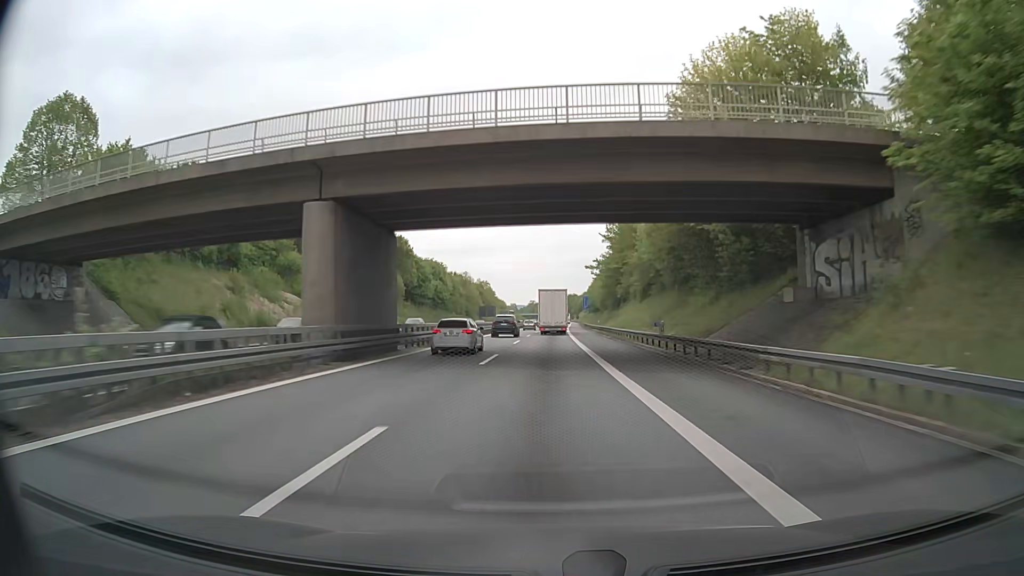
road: motorway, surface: asphalt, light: Day
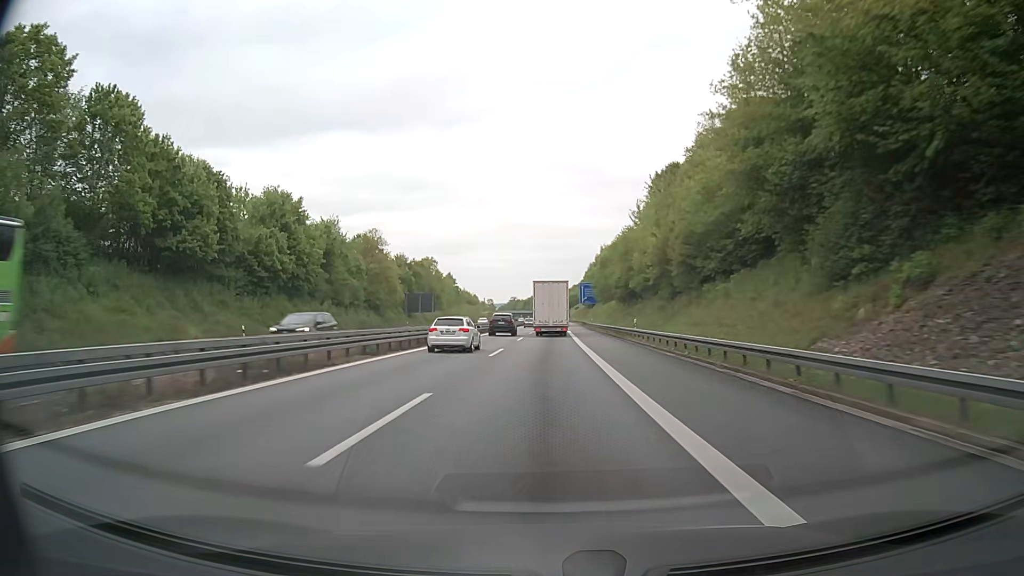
(+0.8, +86.3) m; +1°
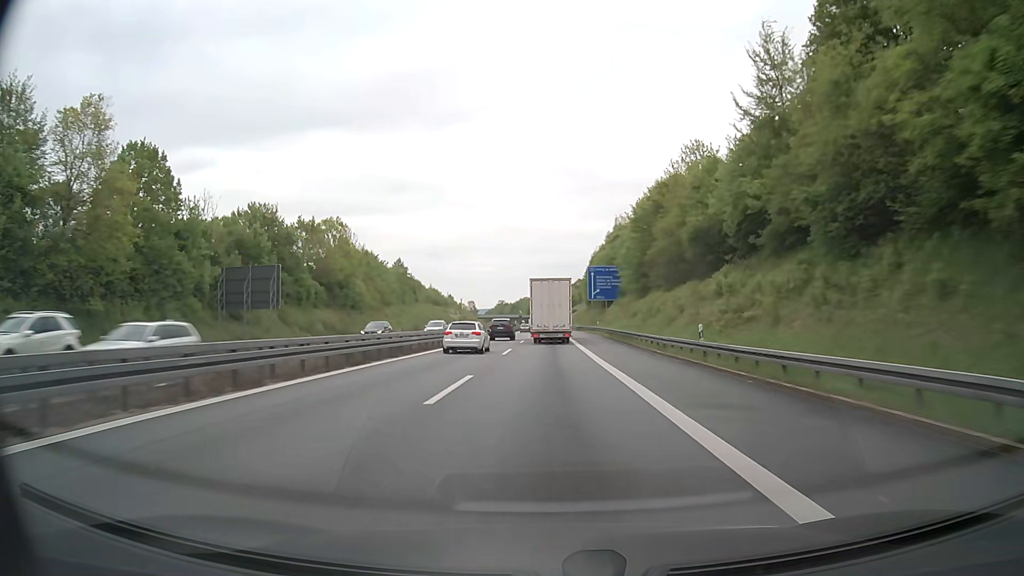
(+0.3, +67.5) m; +1°
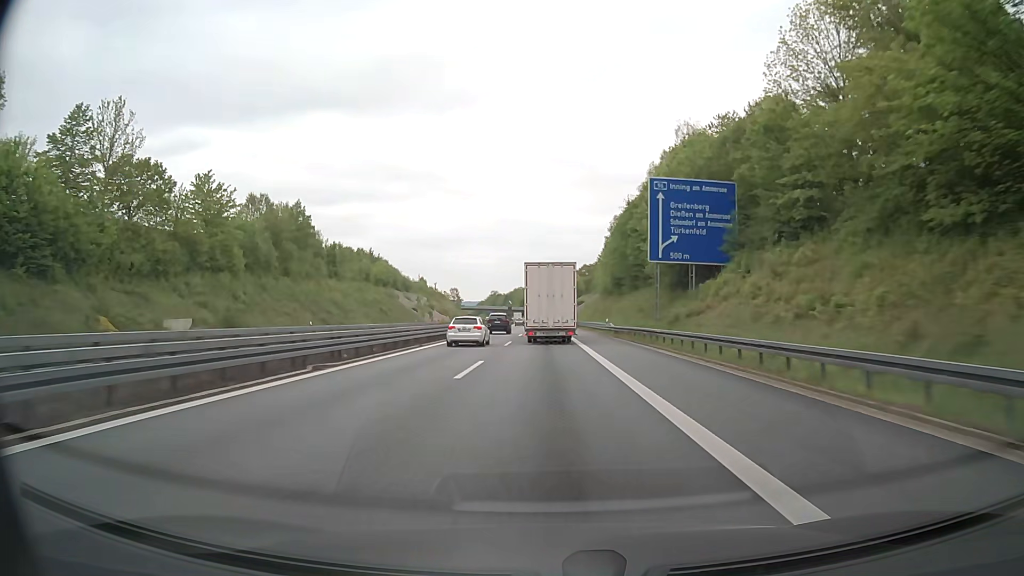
(+0.1, +68.2) m; 0°
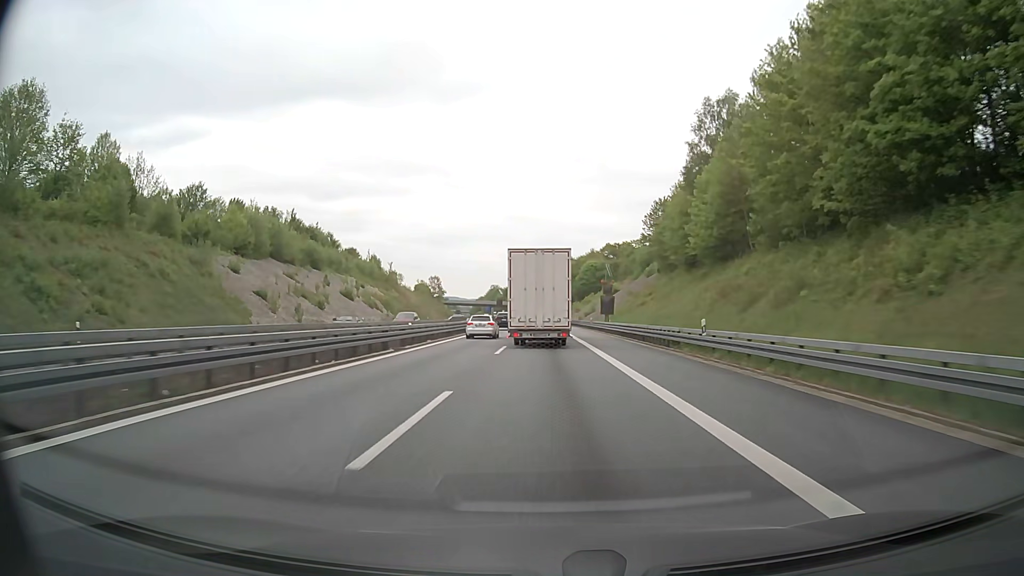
(-0.8, +81.1) m; -1°
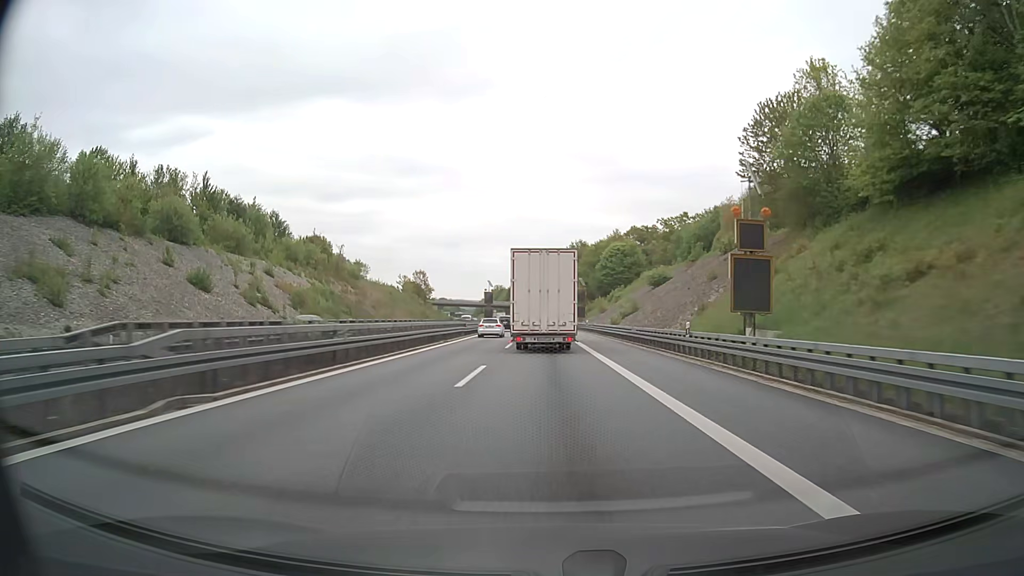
(-0.2, +46.6) m; -1°
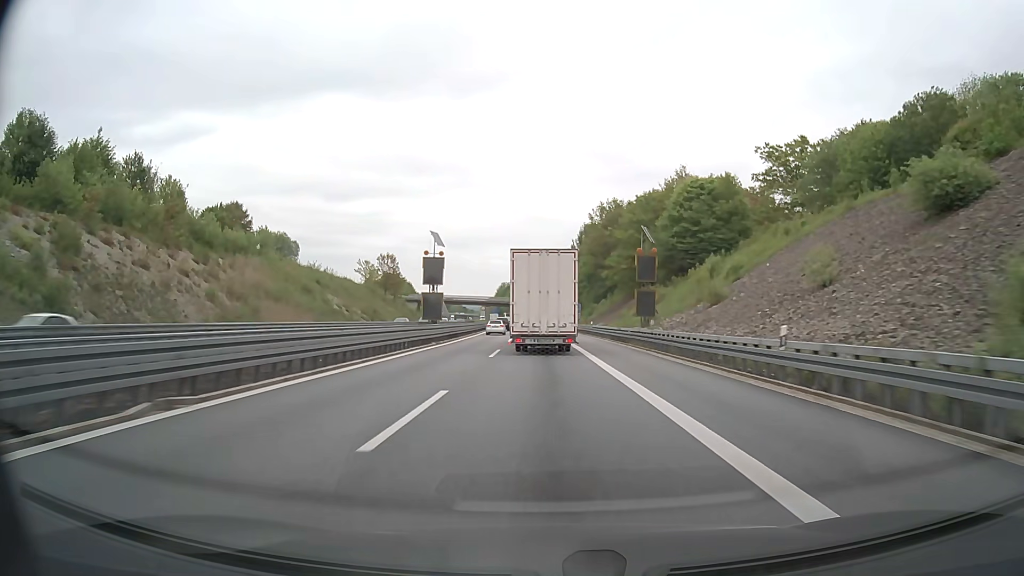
(-0.4, +60.8) m; -1°
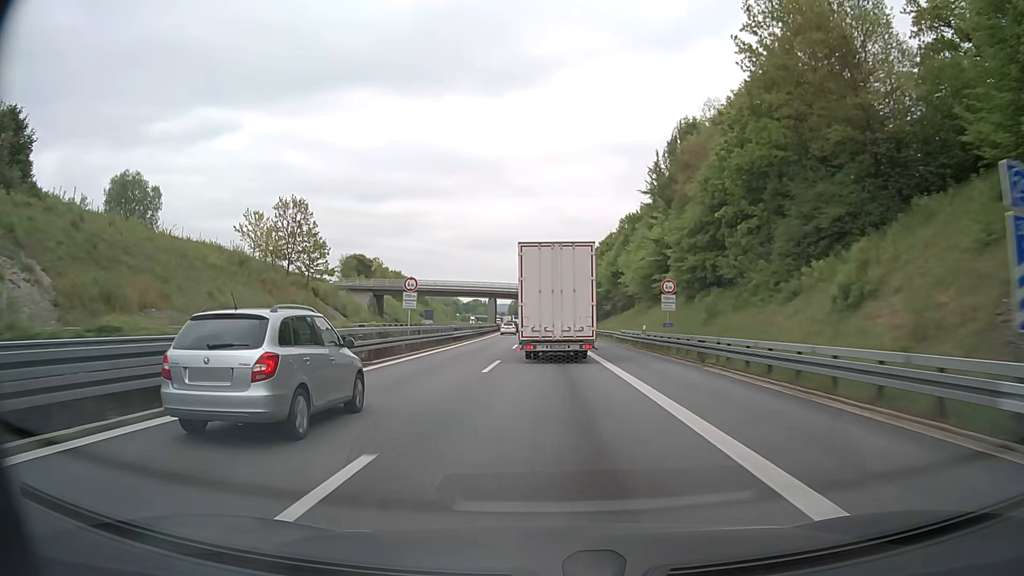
(-1.7, +78.9) m; -3°
(0, +10) (0, +20) (-1, +30) (-1, +40) (-2, +50) (-3, +60) (-3, +70) (-4, +80) (-5, +90) (-5, +100) m
